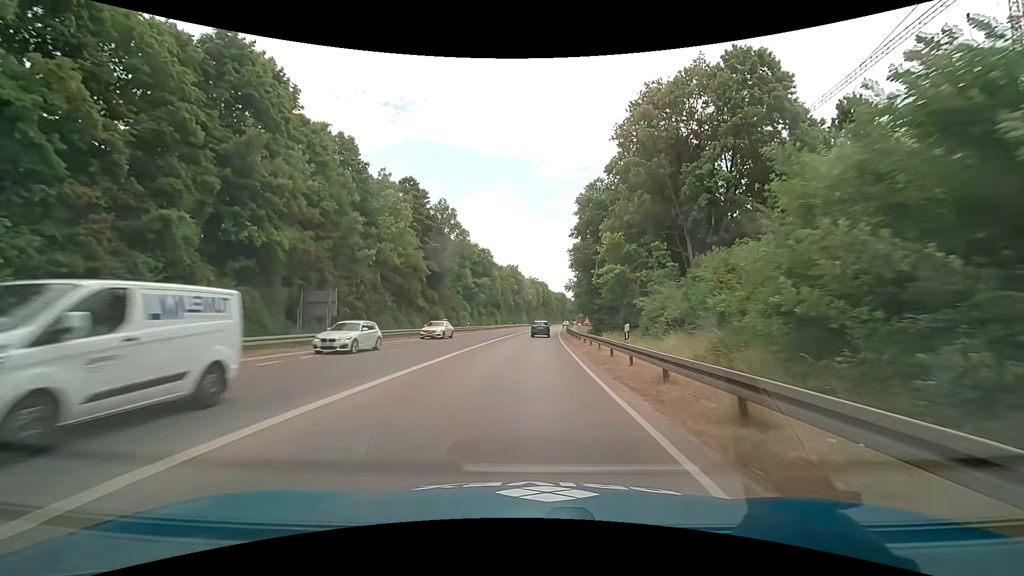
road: trunk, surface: asphalt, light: Day
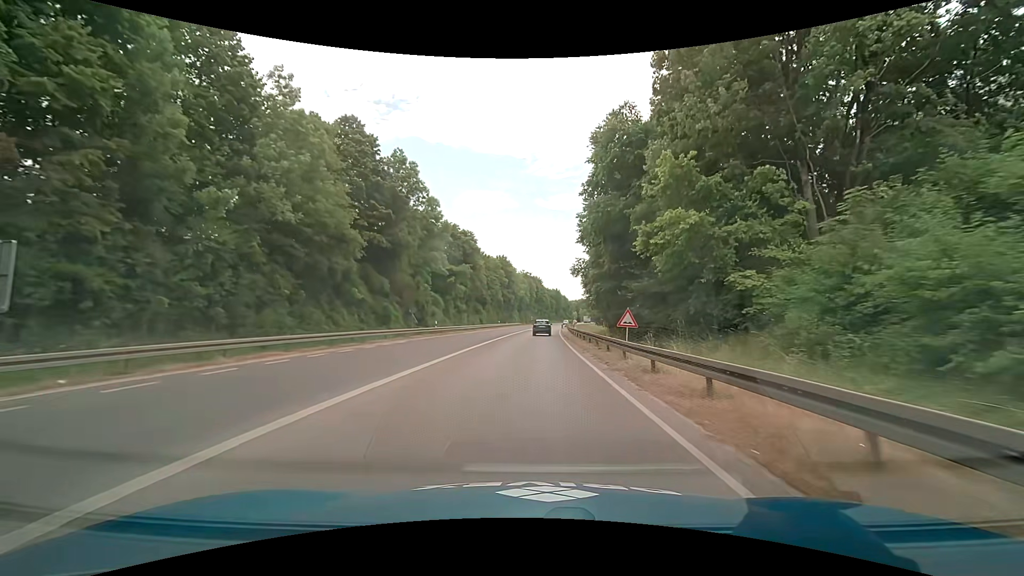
(0.0, +18.3) m; +1°
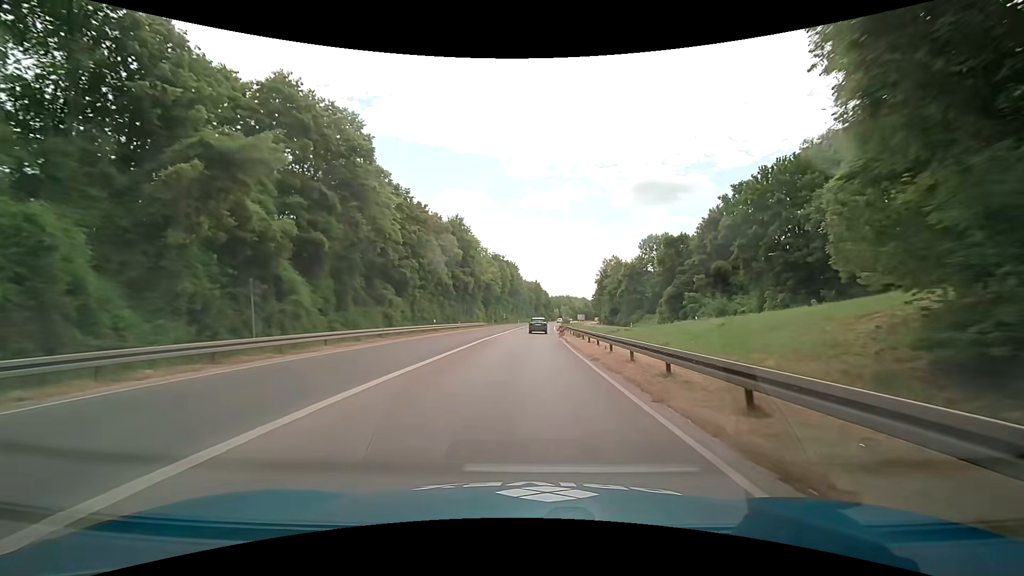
(+1.2, +45.9) m; +3°
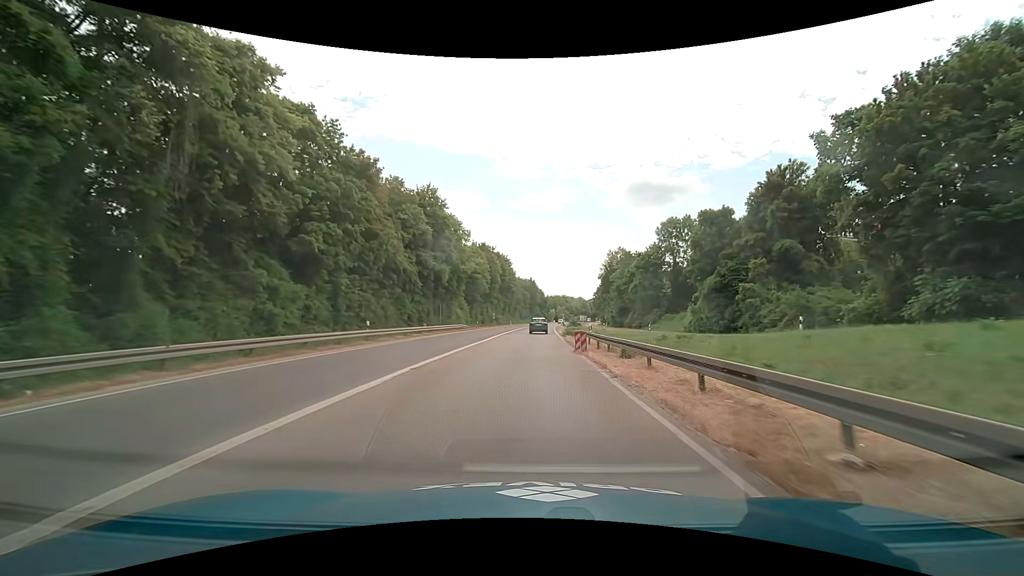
(+0.1, +18.2) m; 0°
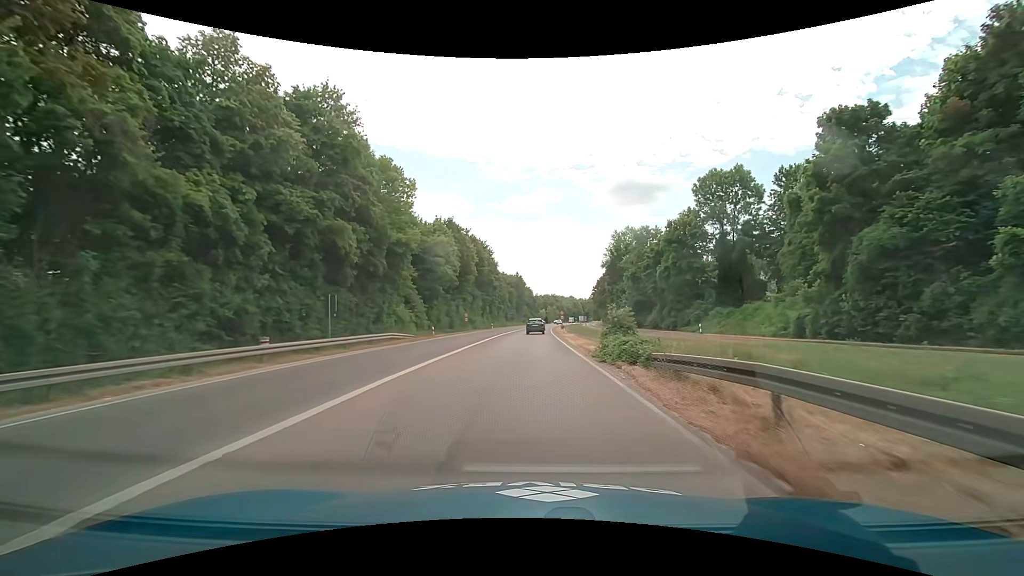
(+0.4, +26.8) m; +1°
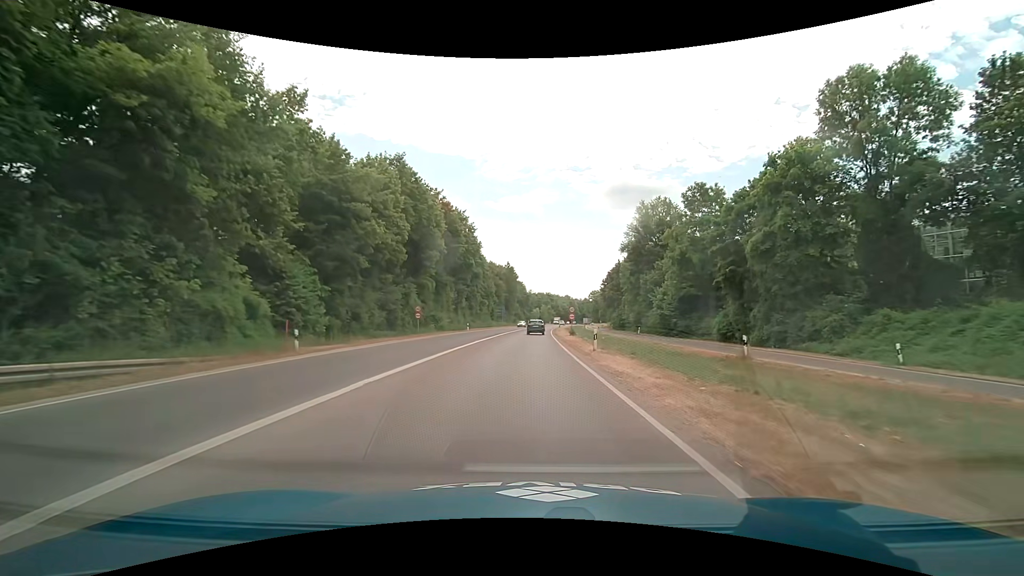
(+0.4, +26.8) m; +2°
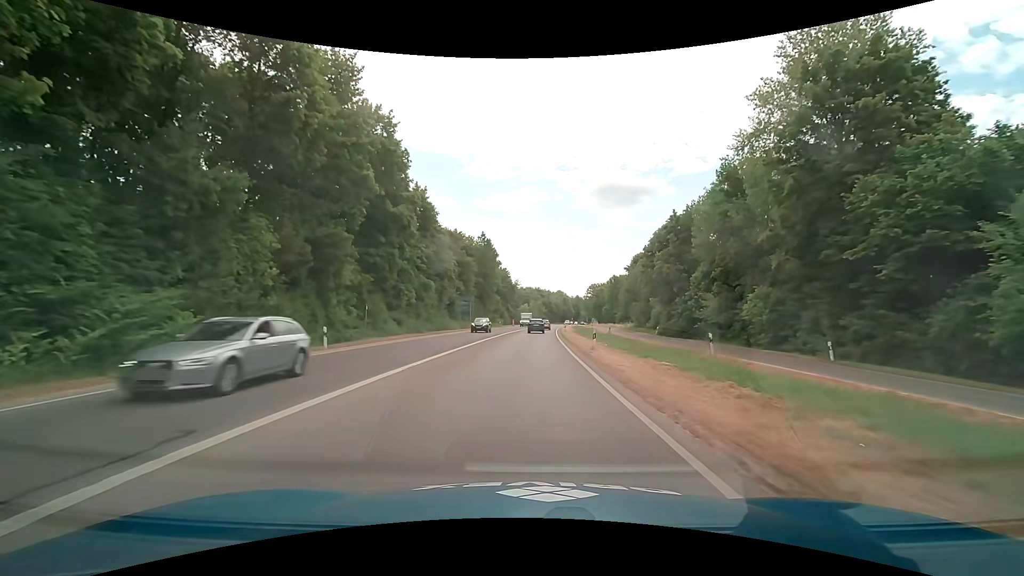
(+0.3, +44.7) m; +1°
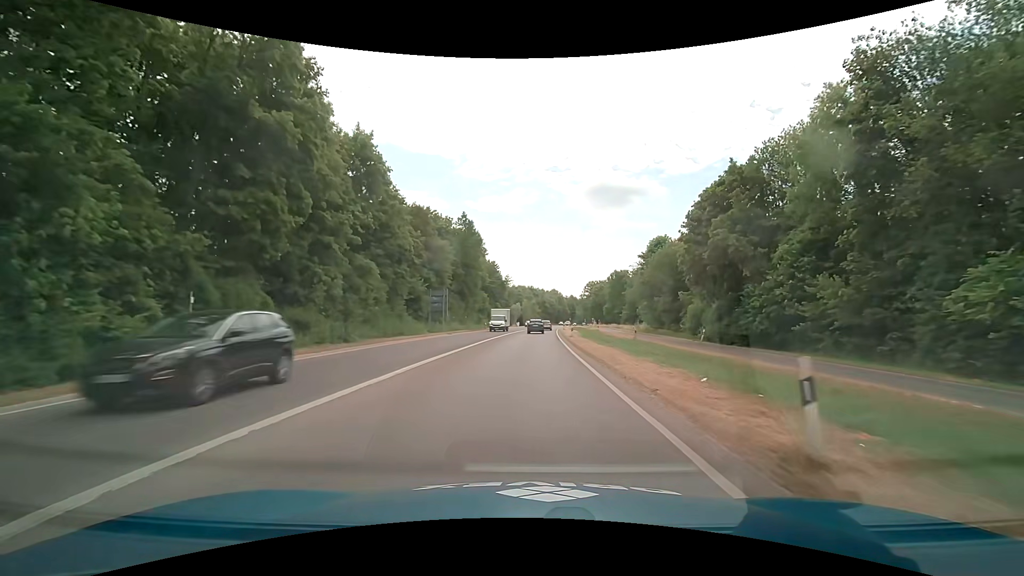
(+0.1, +17.7) m; 0°
(0, +10) (0, +20) (+1, +30) (+1, +40) (+2, +50) (+2, +60) (+3, +70) (+3, +80) (+4, +90) (+5, +100) m
